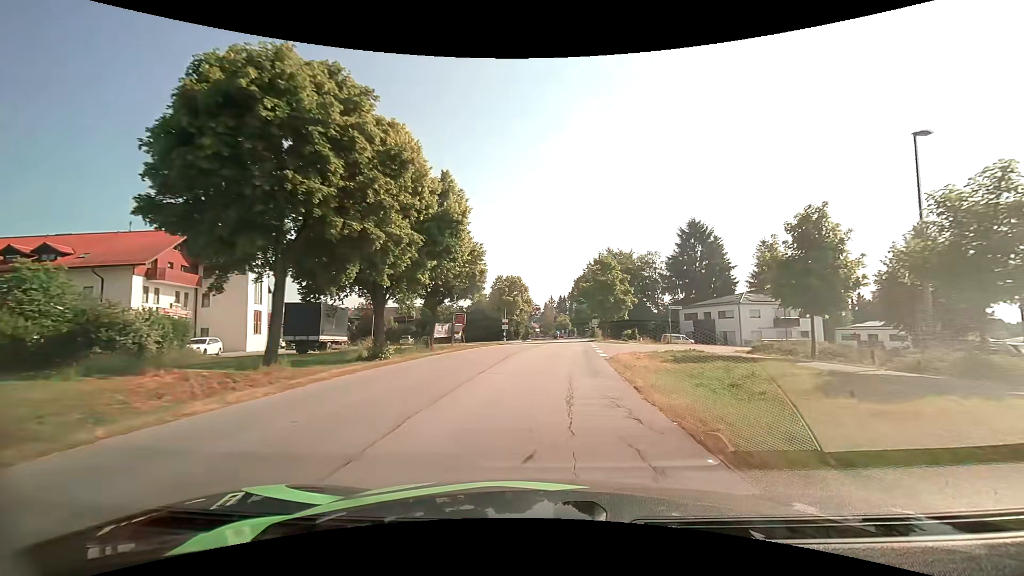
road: tertiary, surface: asphalt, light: Day
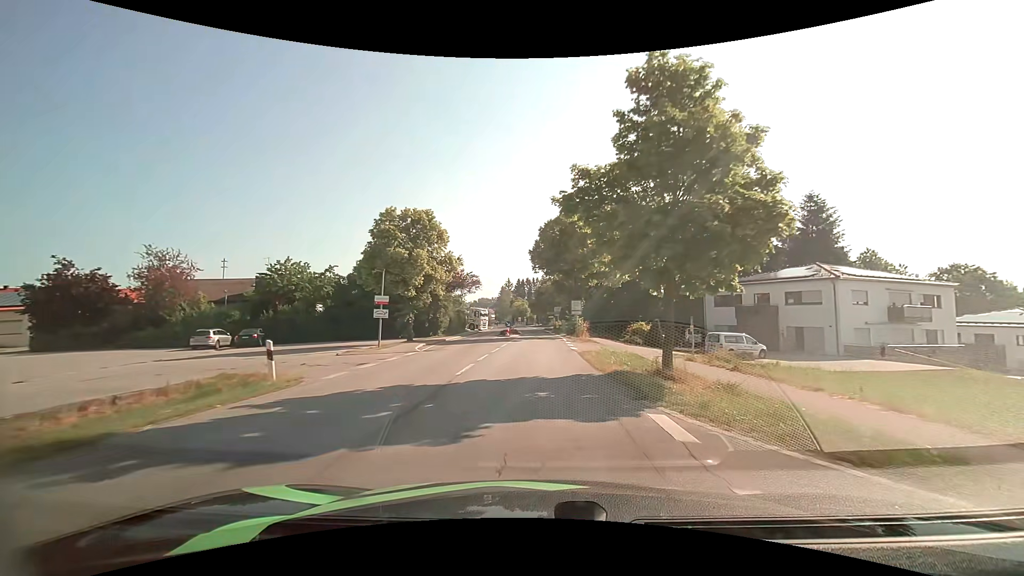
(+2.1, +35.7) m; +5°
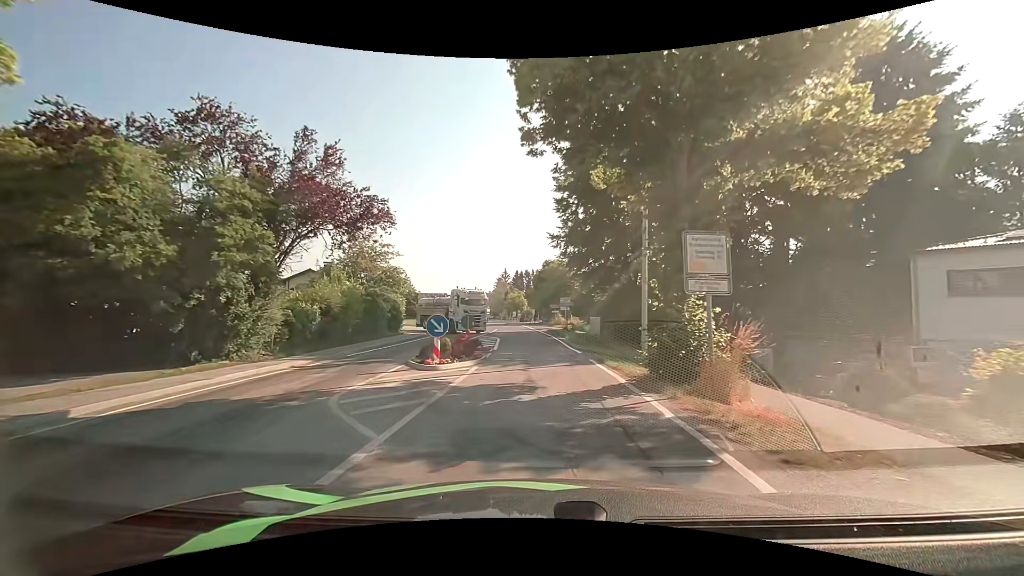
(0.0, +30.0) m; 0°
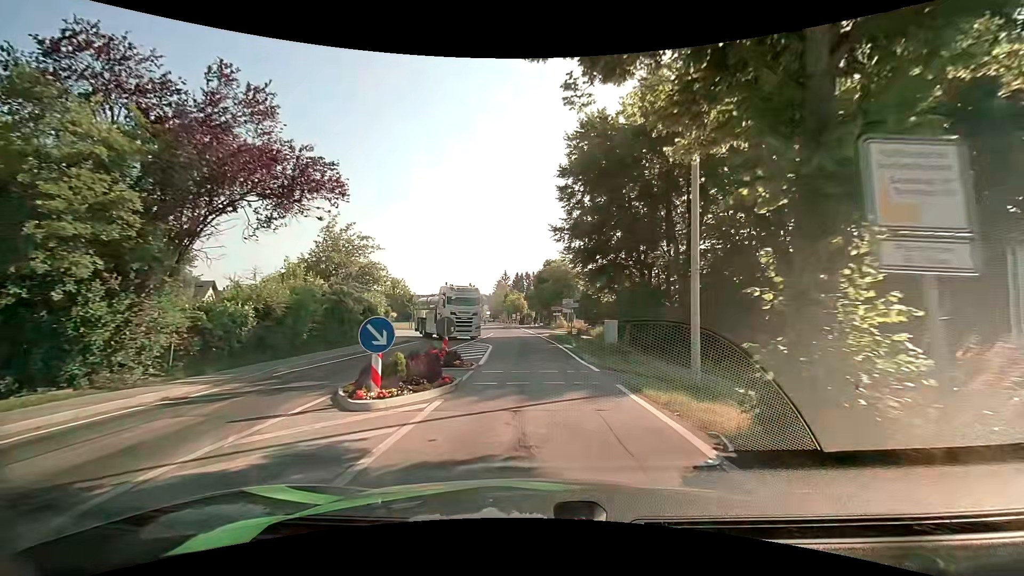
(0.0, +4.9) m; 0°
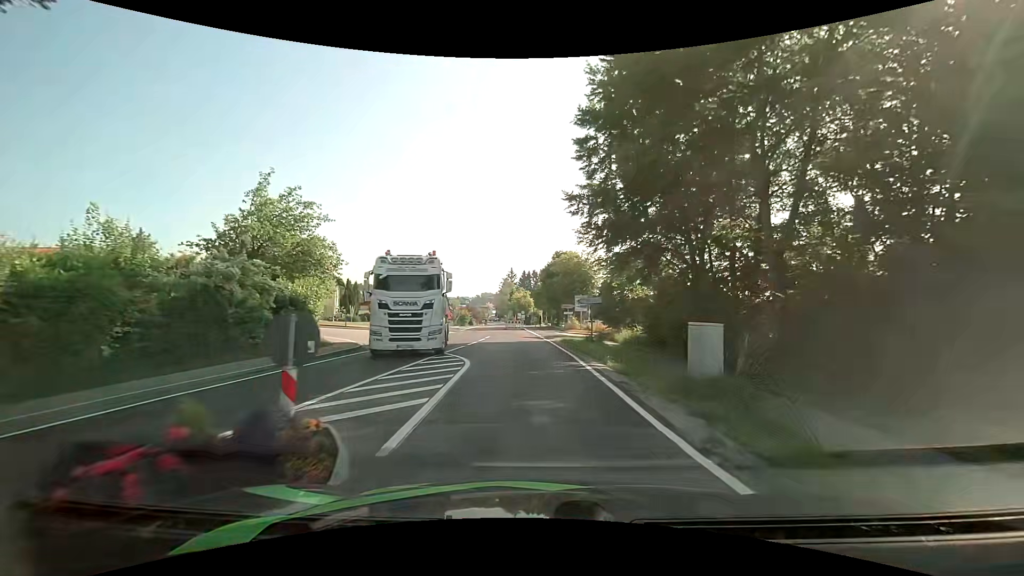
(-0.1, +9.8) m; -1°
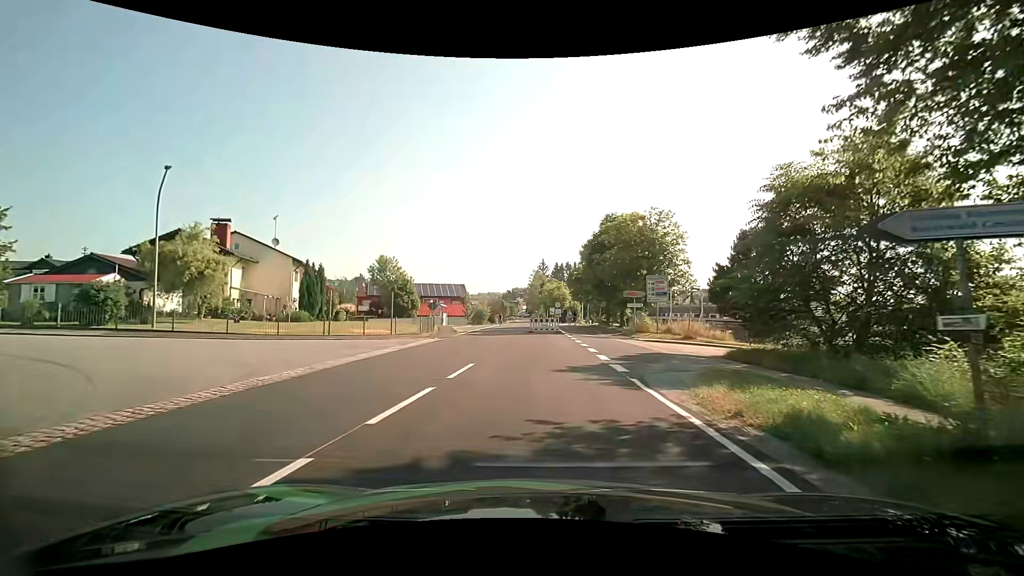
(-0.7, +22.8) m; -4°
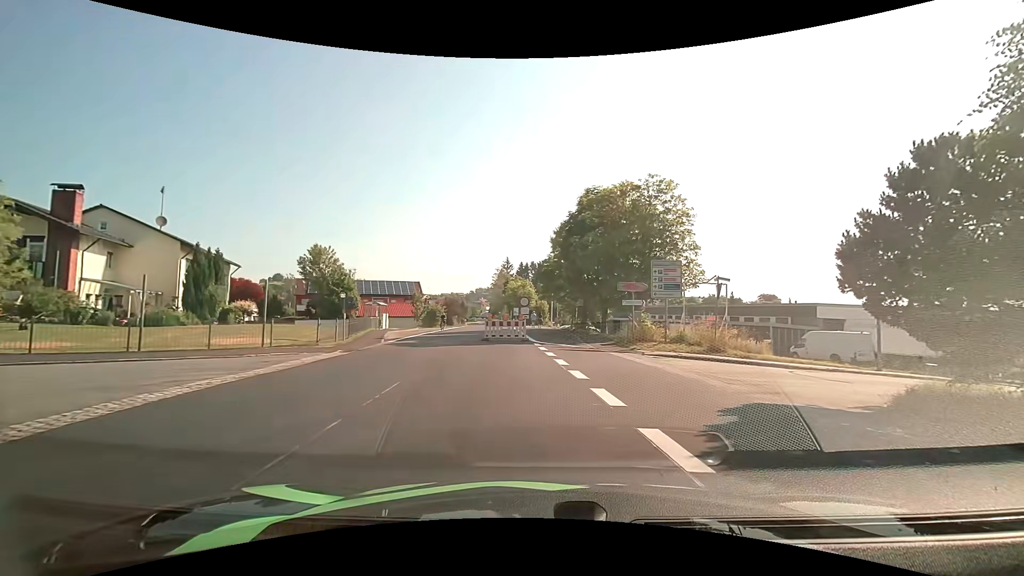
(+0.1, +10.6) m; +5°
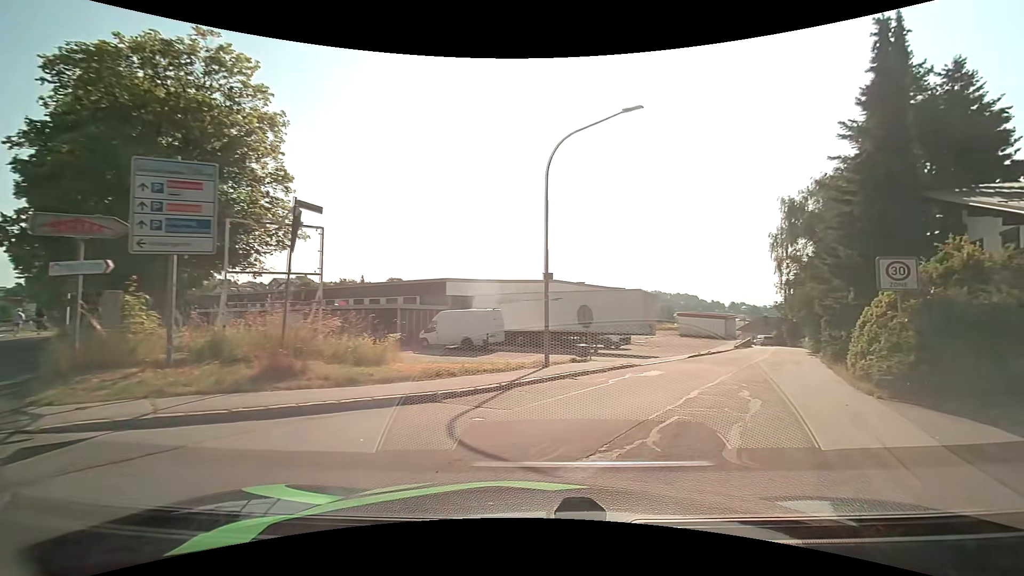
(+4.1, +13.0) m; +39°
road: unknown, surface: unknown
(+2, +10) (+7, +18) (+12, +27) (+17, +36) (+21, +45) (+26, +54) (+30, +63) (+35, +72) (+38, +81) (+40, +91) m
